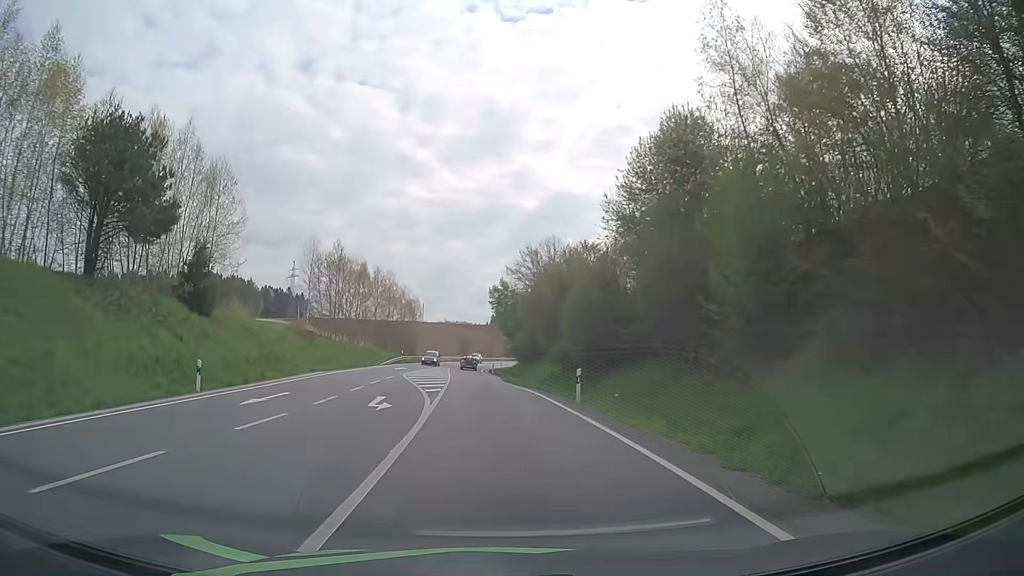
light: Day
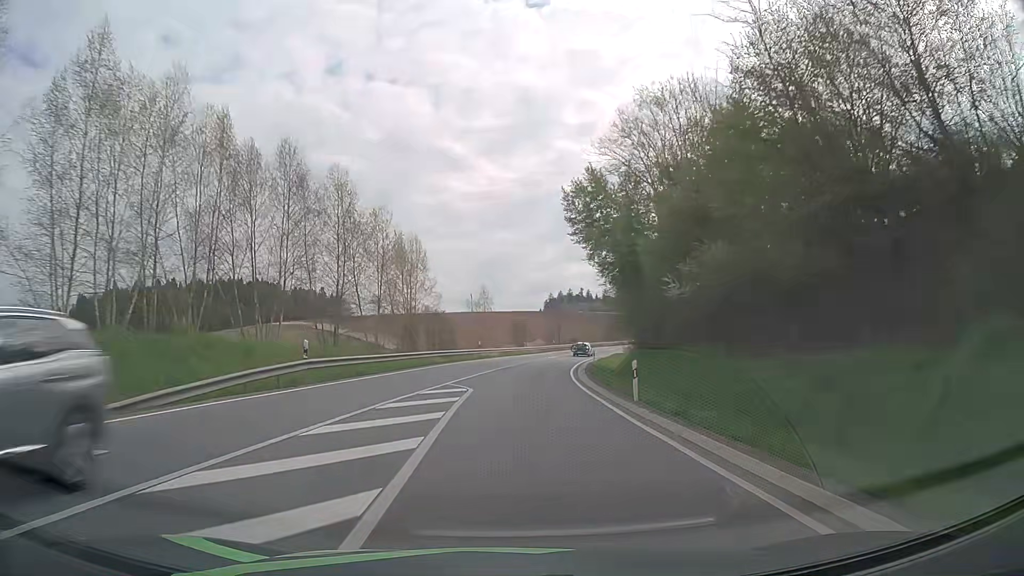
(-3.3, +52.1) m; -5°
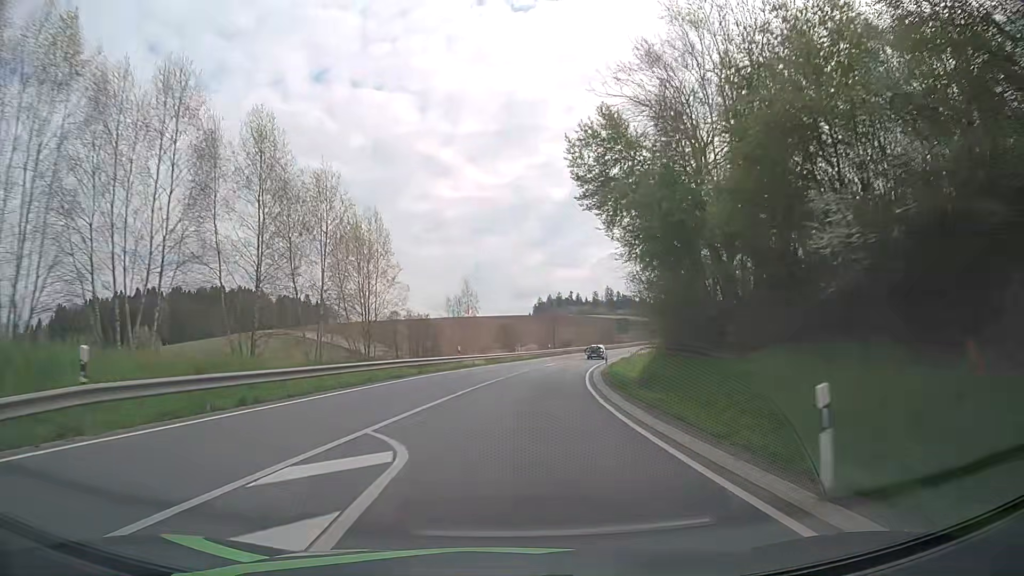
(+0.1, +11.5) m; +1°
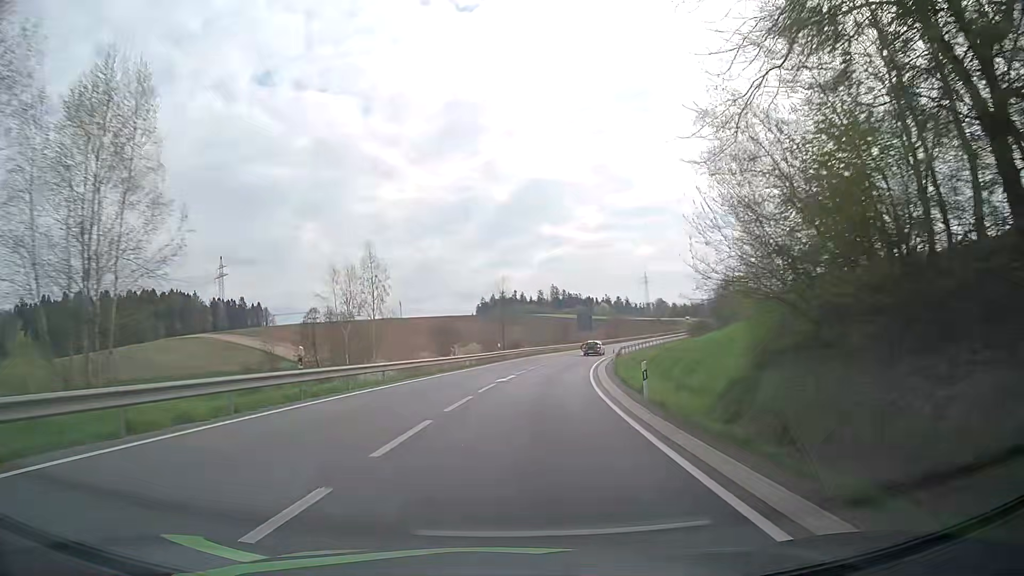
(+0.7, +23.5) m; +4°
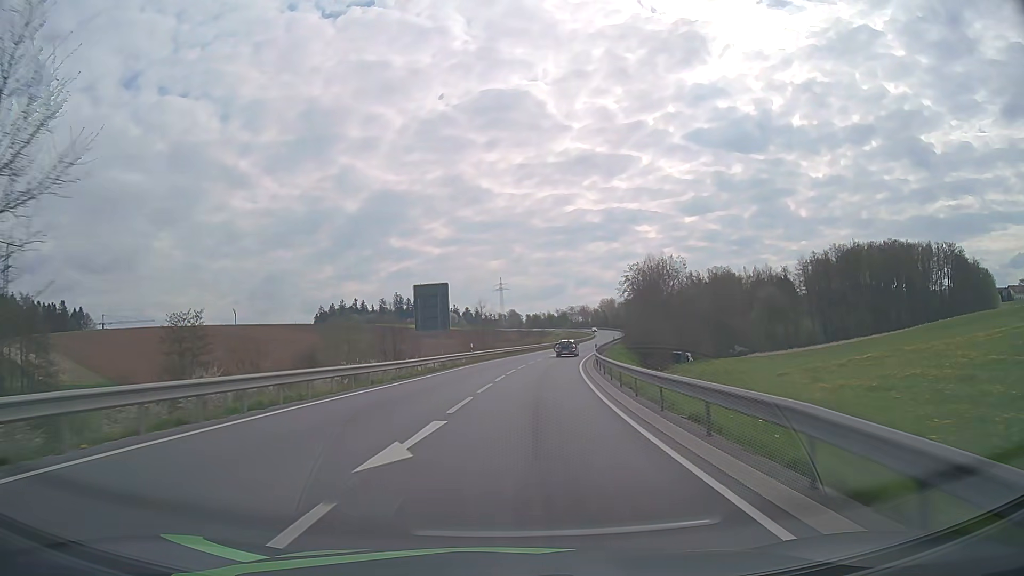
(+6.9, +60.3) m; +13°
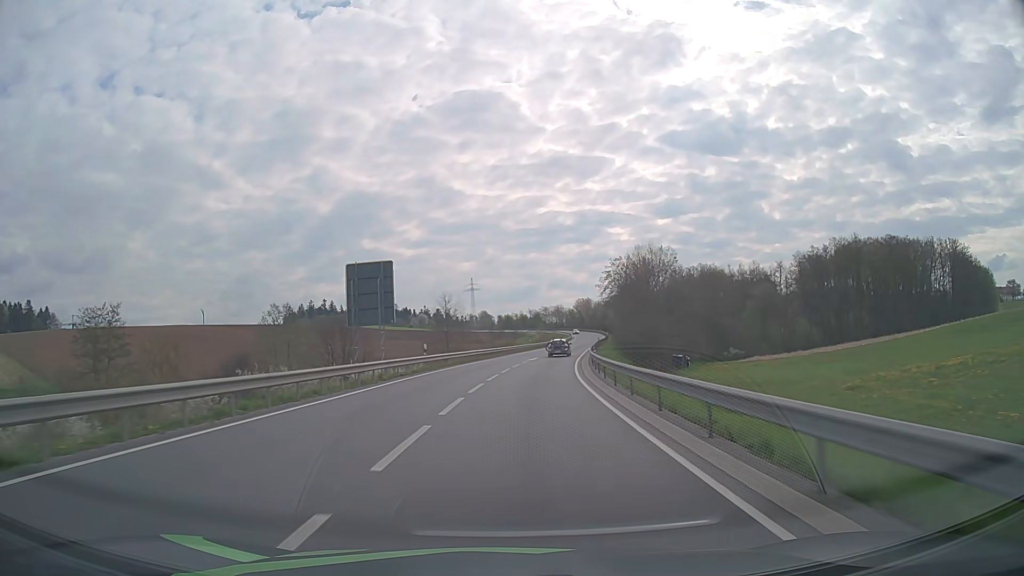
(+0.2, +12.4) m; +2°
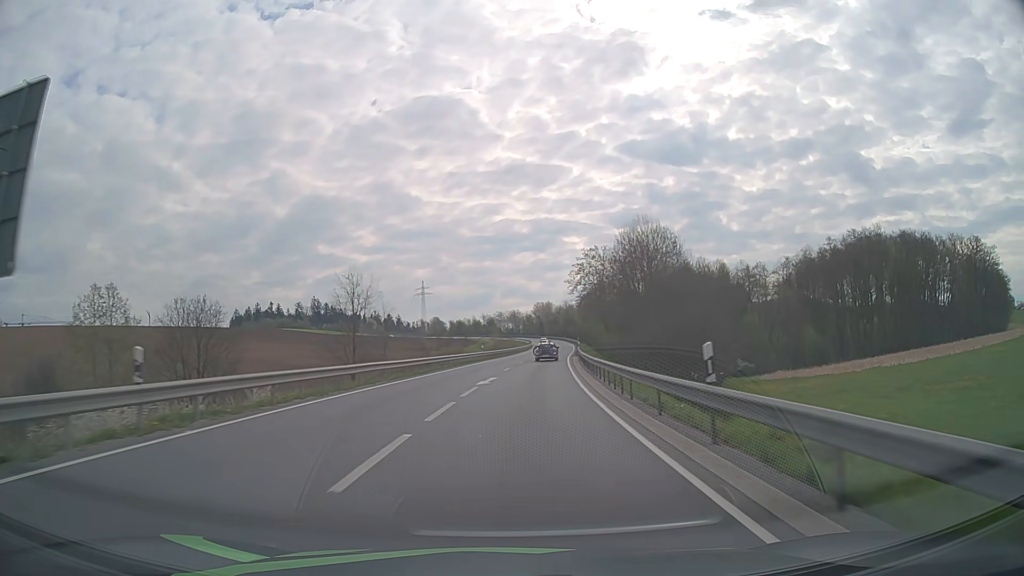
(+0.9, +25.0) m; +4°
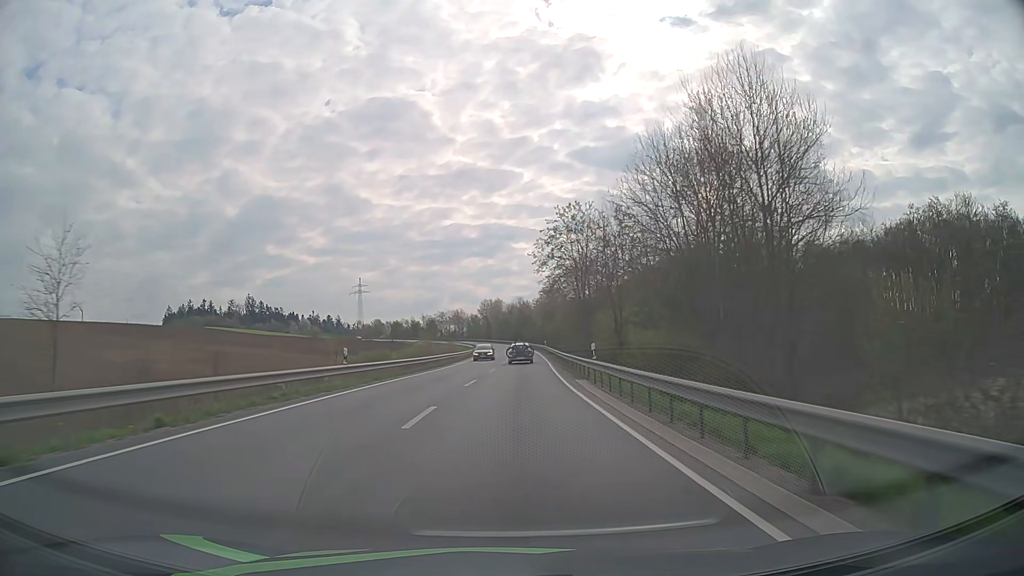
(+1.5, +37.8) m; +5°
(0, +10) (0, +20) (0, +30) (+1, +40) (+1, +50) (+1, +60) (+2, +70) (+2, +80) (+2, +90) (+2, +100) m
